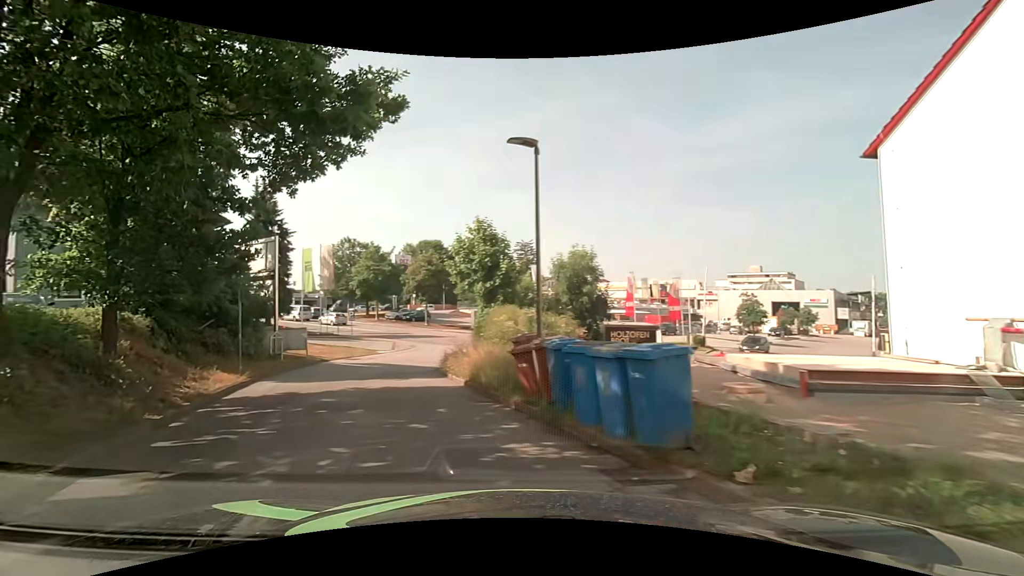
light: Day
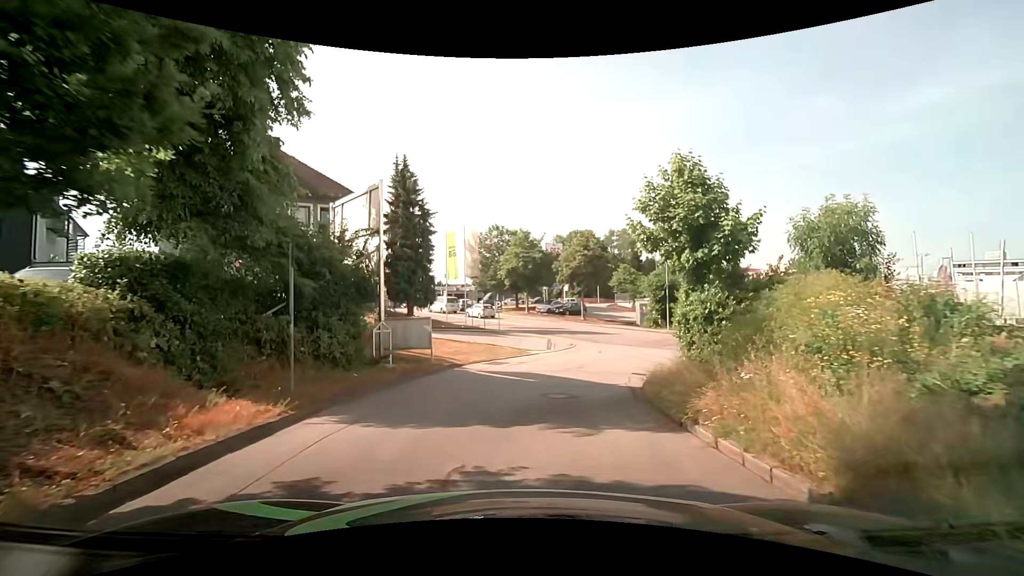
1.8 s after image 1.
(-2.0, +8.4) m; -18°
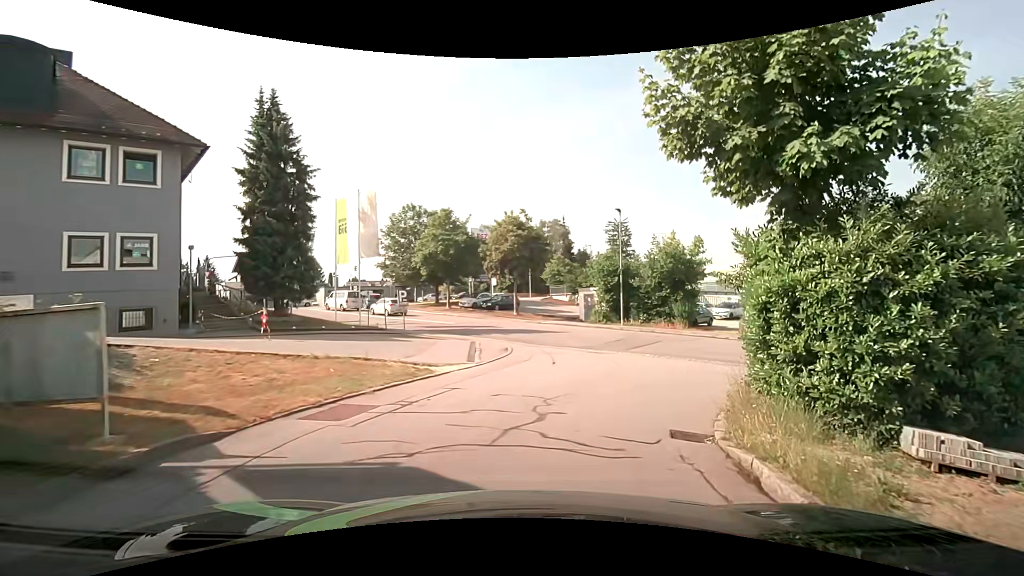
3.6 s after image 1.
(+0.4, +9.9) m; +8°
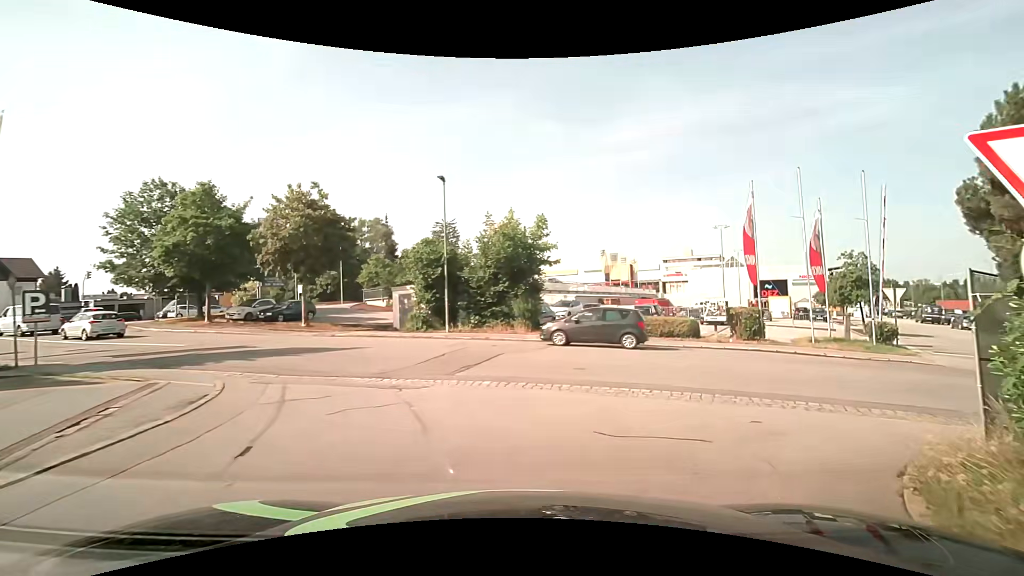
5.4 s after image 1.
(+1.3, +9.1) m; +19°
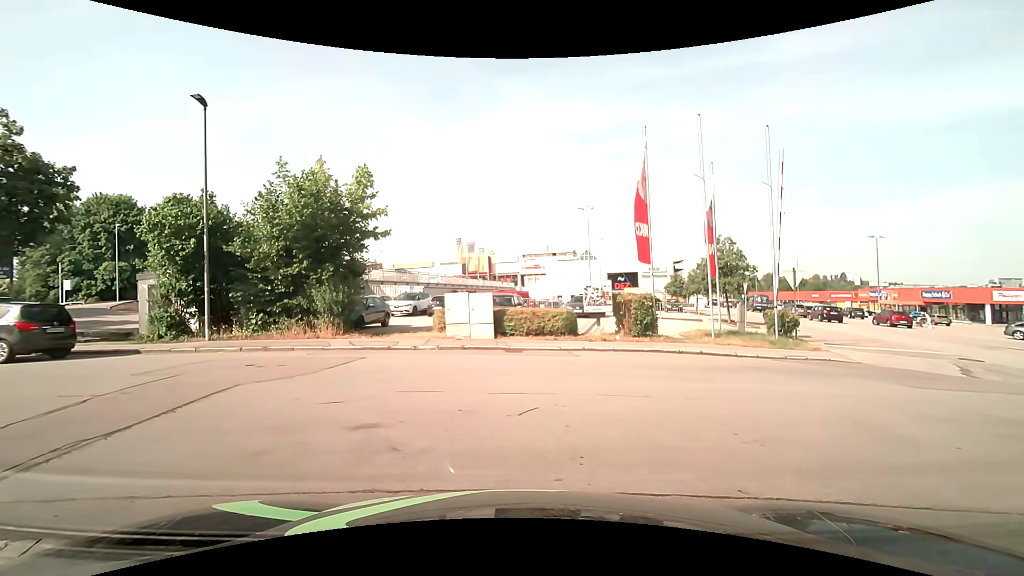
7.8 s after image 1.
(+1.0, +7.0) m; +15°
